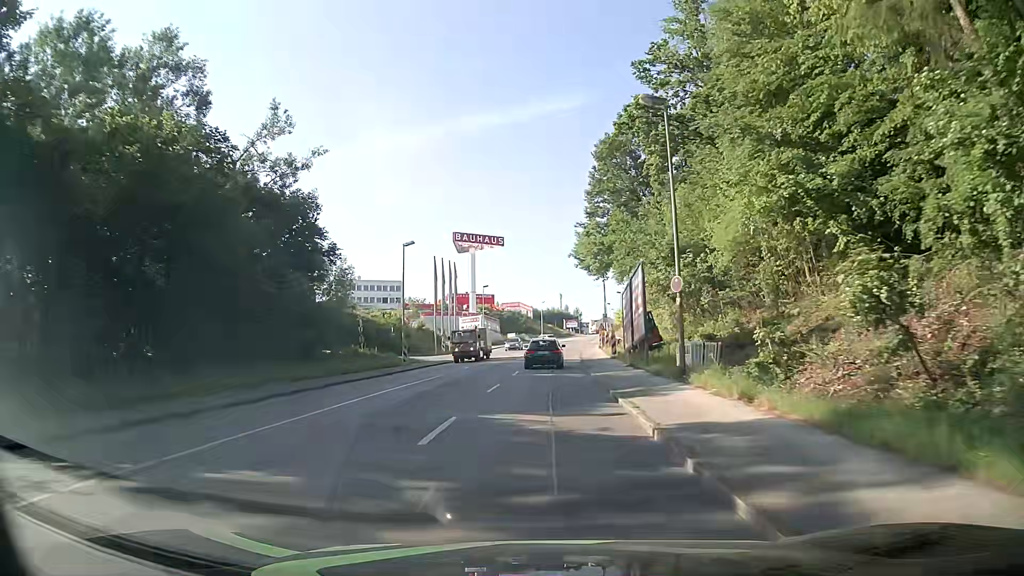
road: tertiary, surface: asphalt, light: Day
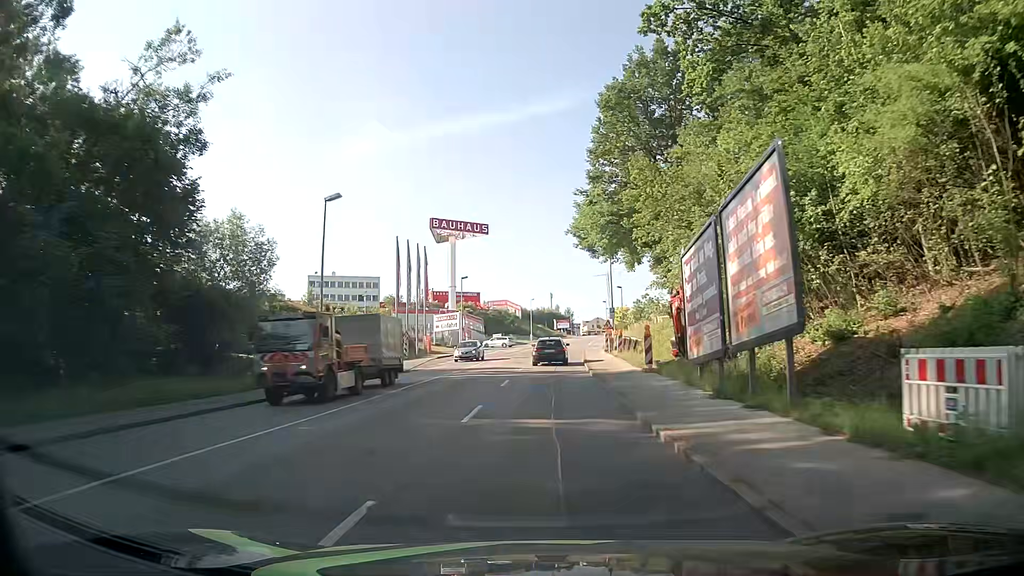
(0.0, +15.2) m; +1°
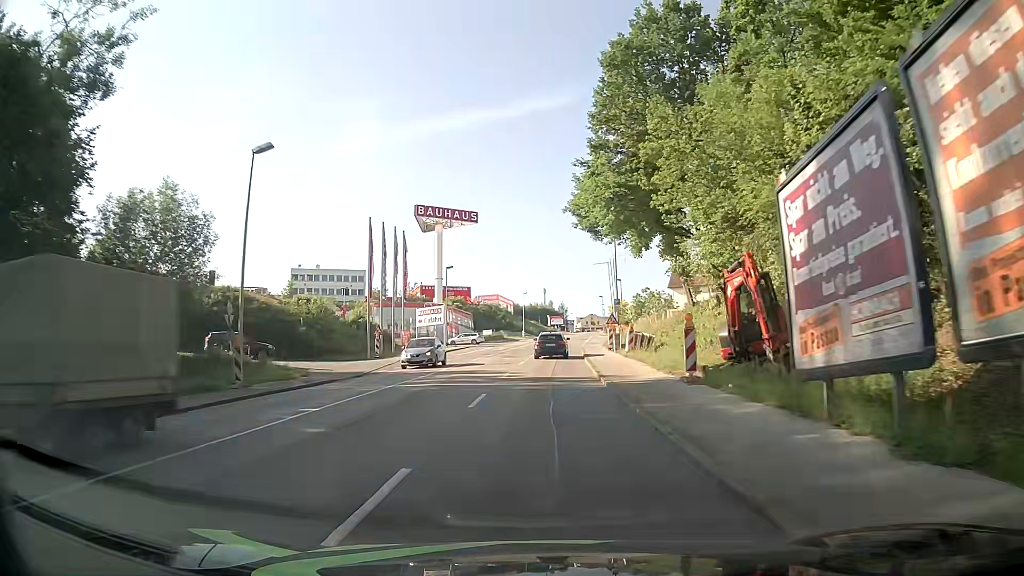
(0.0, +7.6) m; 0°
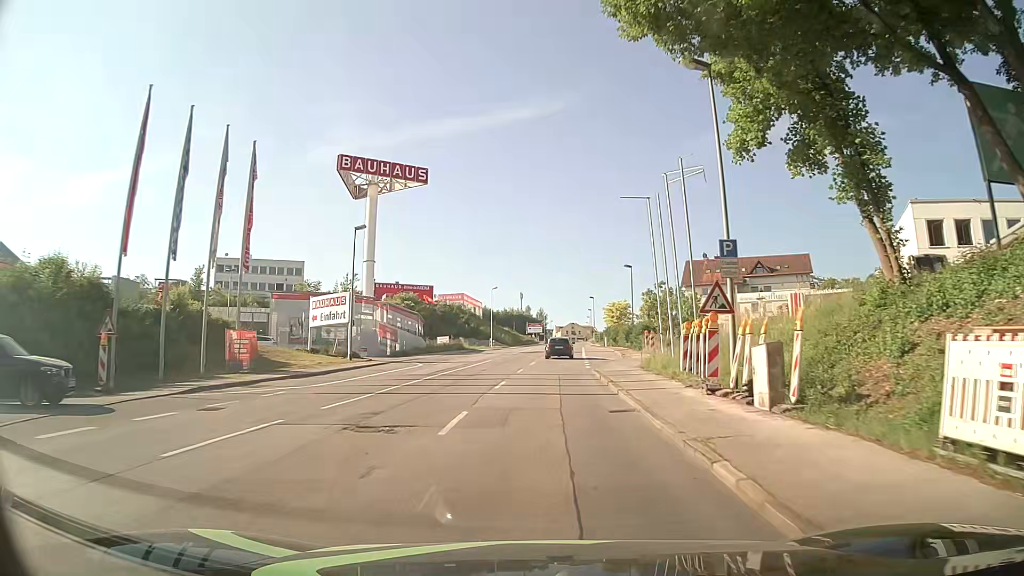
(+0.5, +30.4) m; +2°
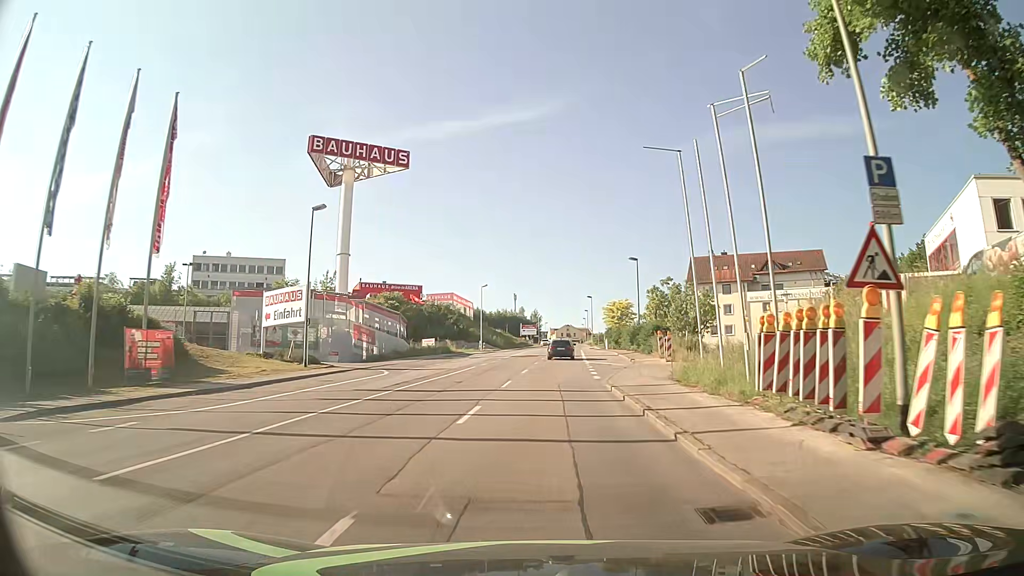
(+0.1, +7.6) m; 0°
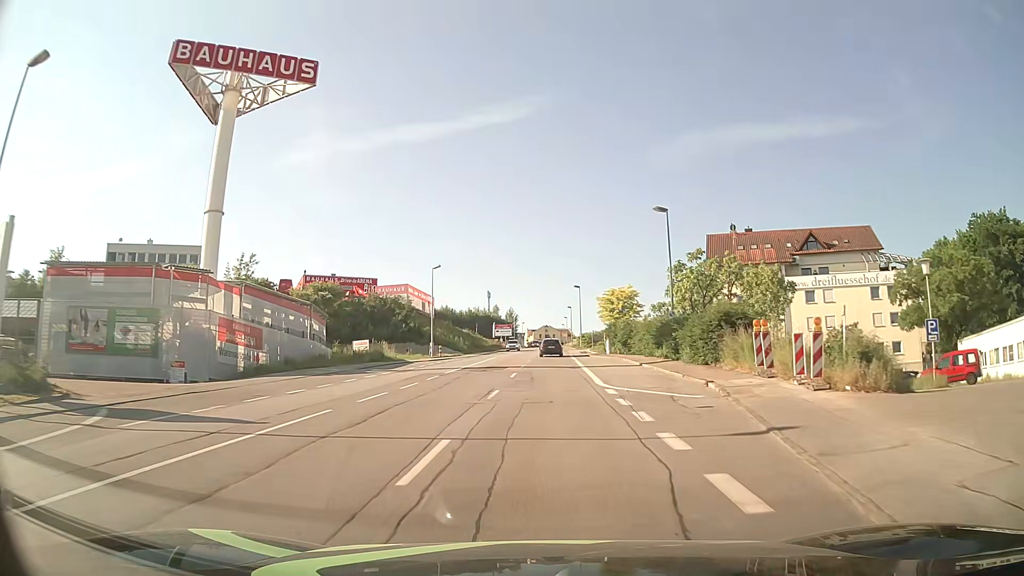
(+0.6, +22.8) m; +3°
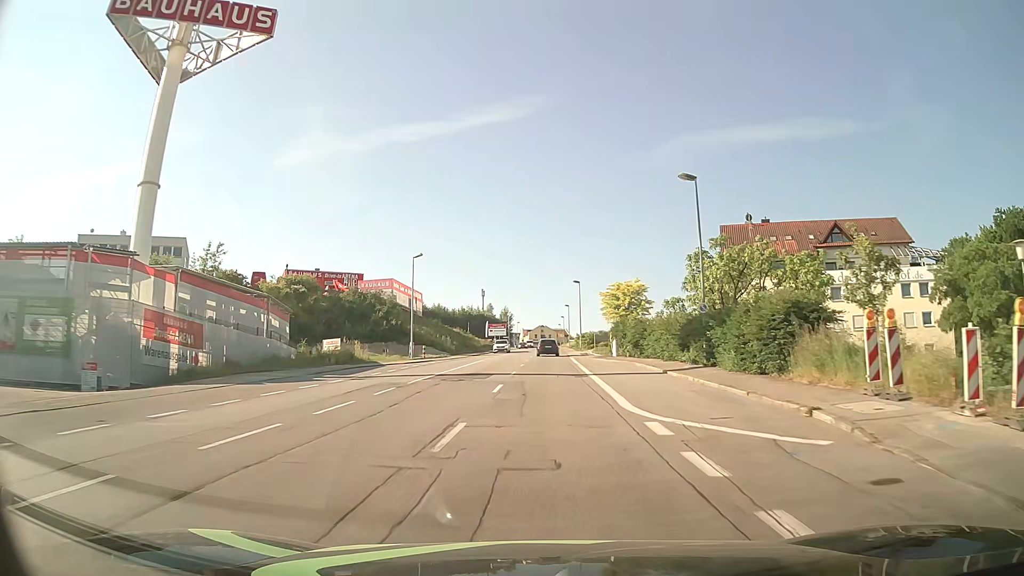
(0.0, +7.6) m; 0°
